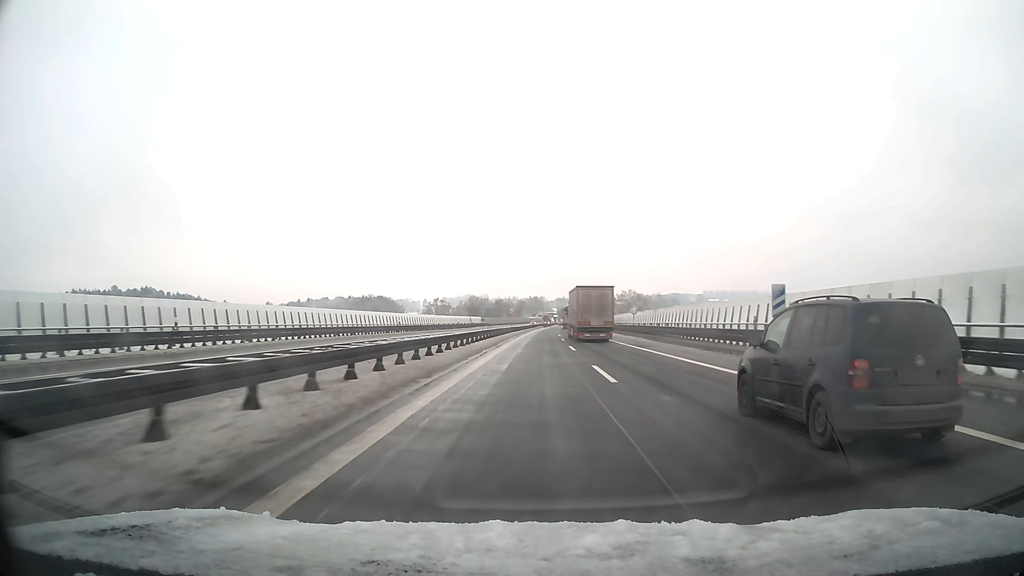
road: motorway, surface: asphalt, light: Day
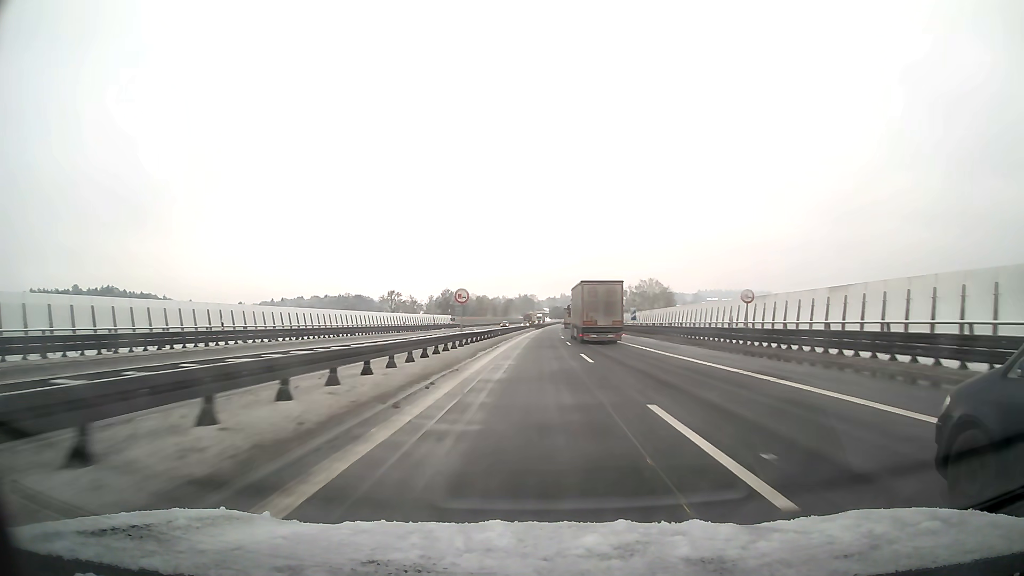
(+0.4, +46.7) m; +1°
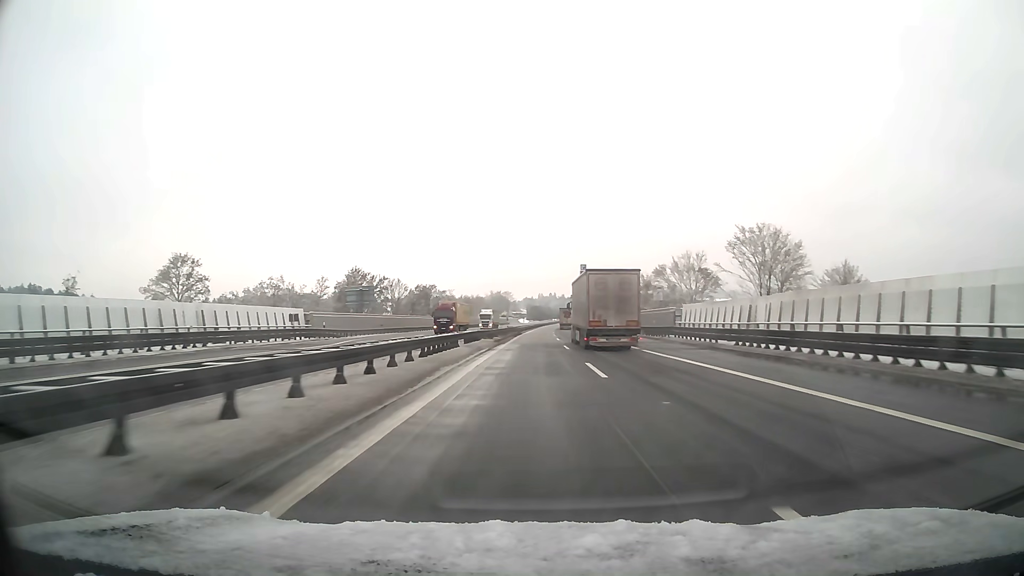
(+1.3, +78.4) m; +2°
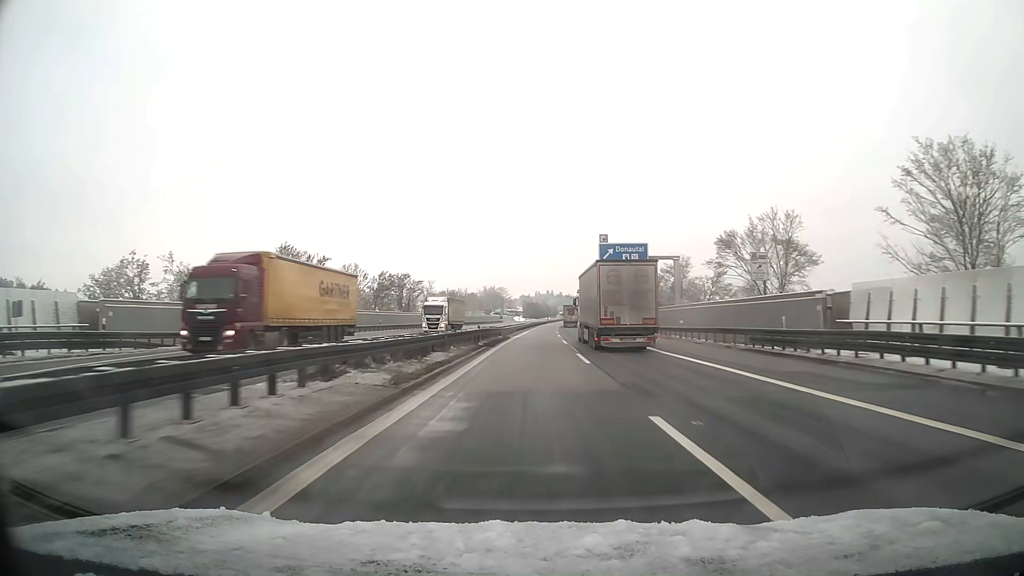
(0.0, +31.5) m; 0°
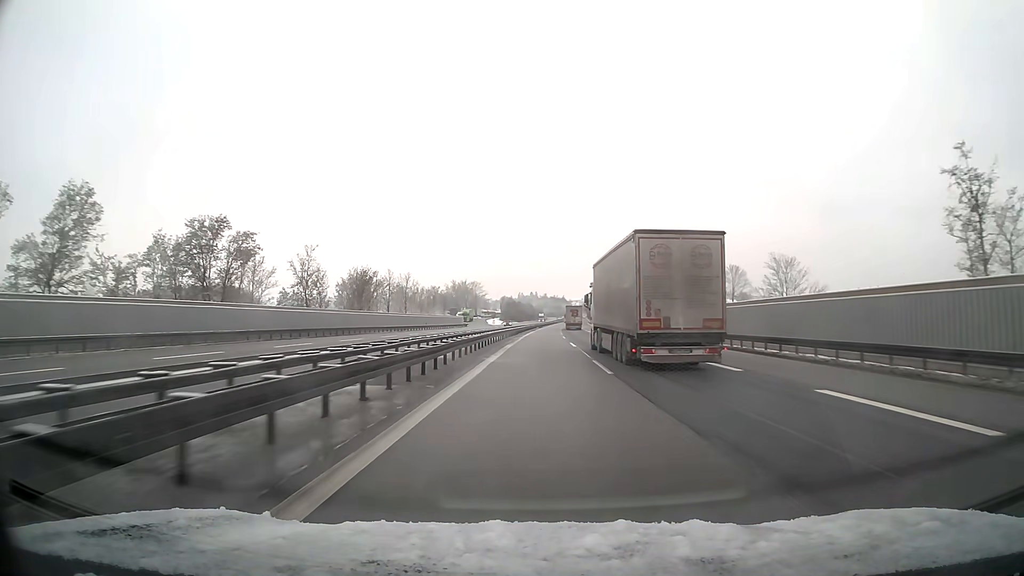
(+1.0, +78.9) m; +2°
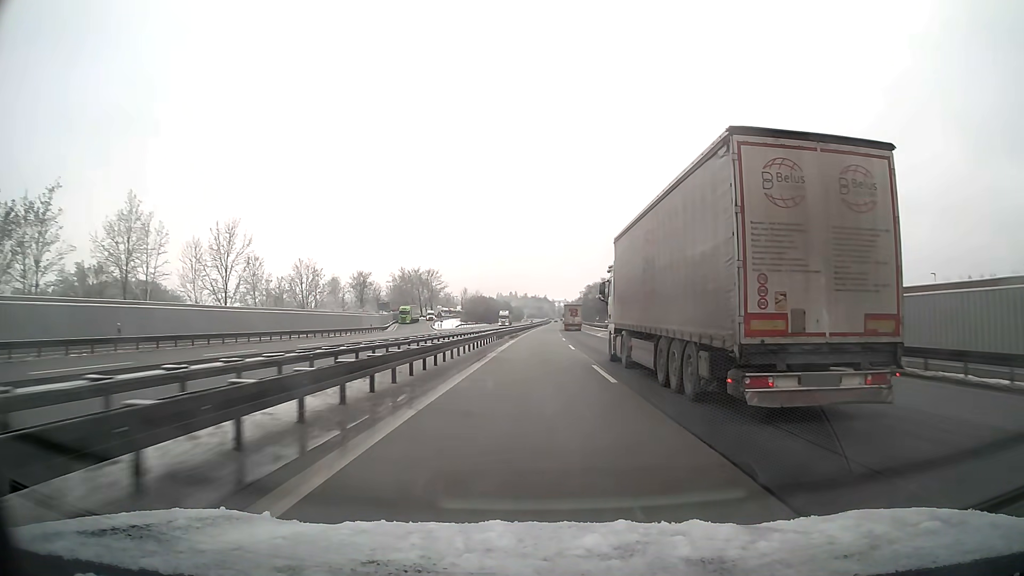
(+1.2, +78.9) m; +2°
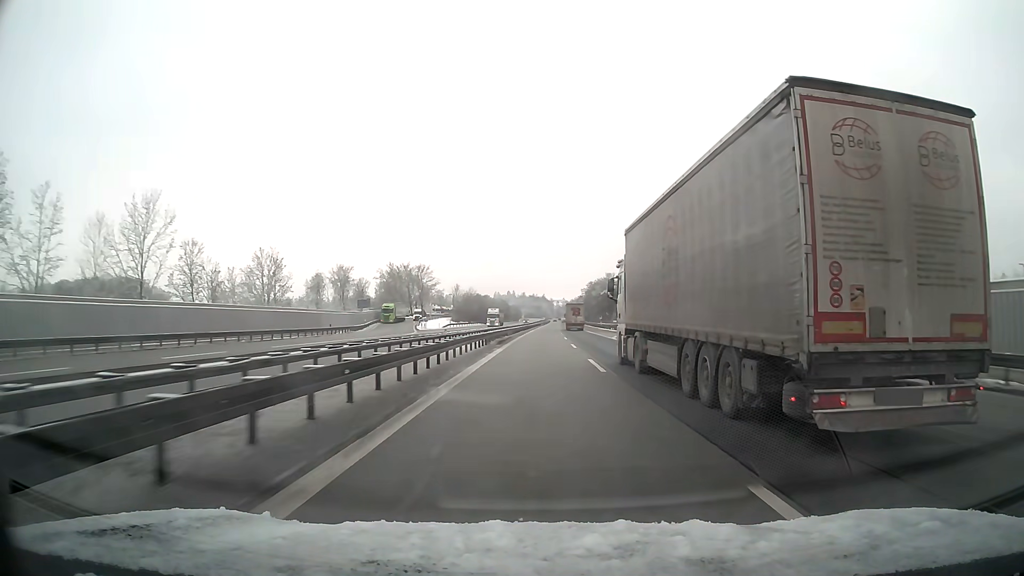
(0.0, +15.8) m; 0°
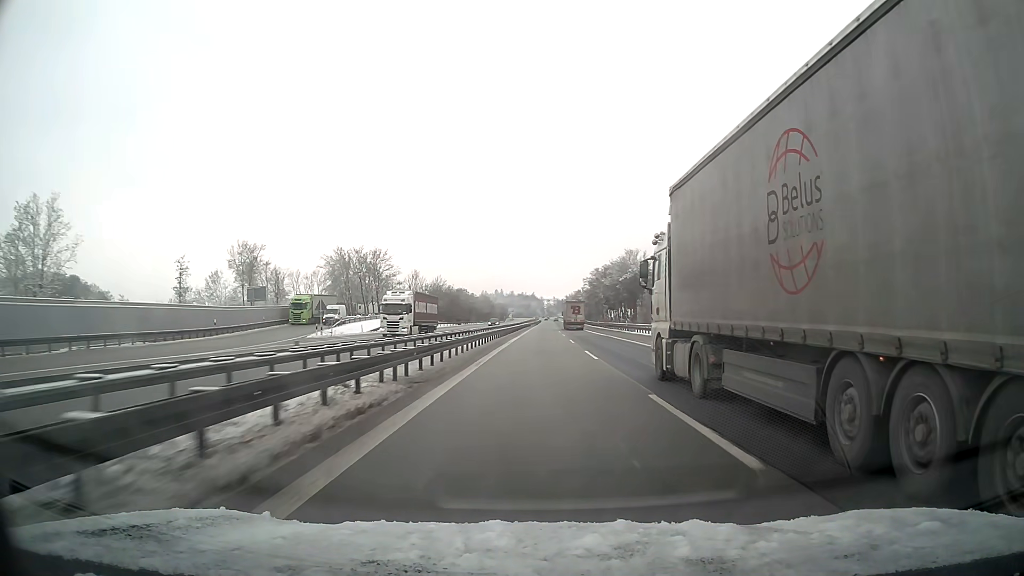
(+0.4, +47.4) m; +1°
(0, +10) (0, +20) (0, +30) (0, +40) (0, +50) (0, +60) (+1, +70) (+1, +80) (+1, +90) (+1, +100) m
